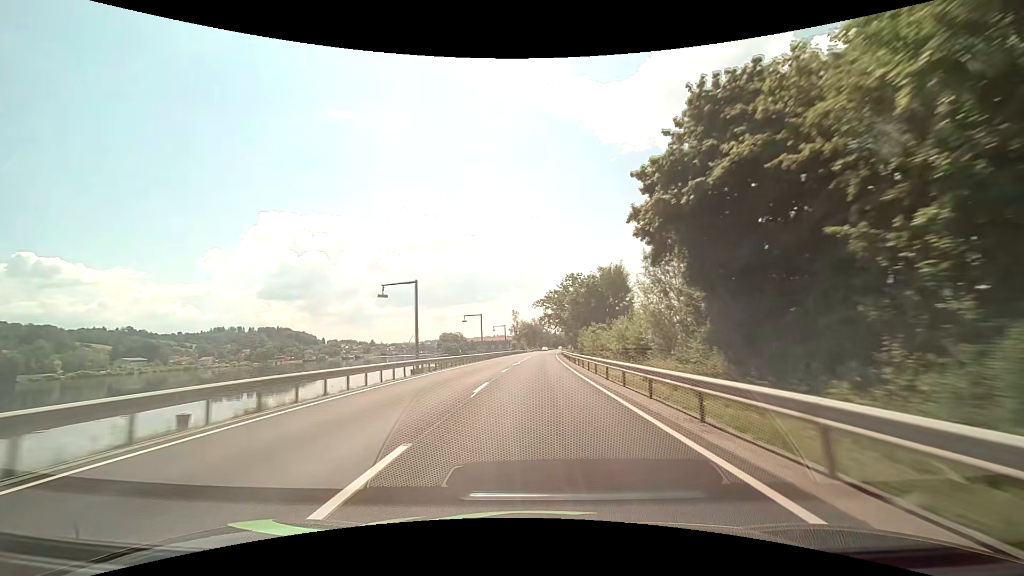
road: primary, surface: asphalt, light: Day
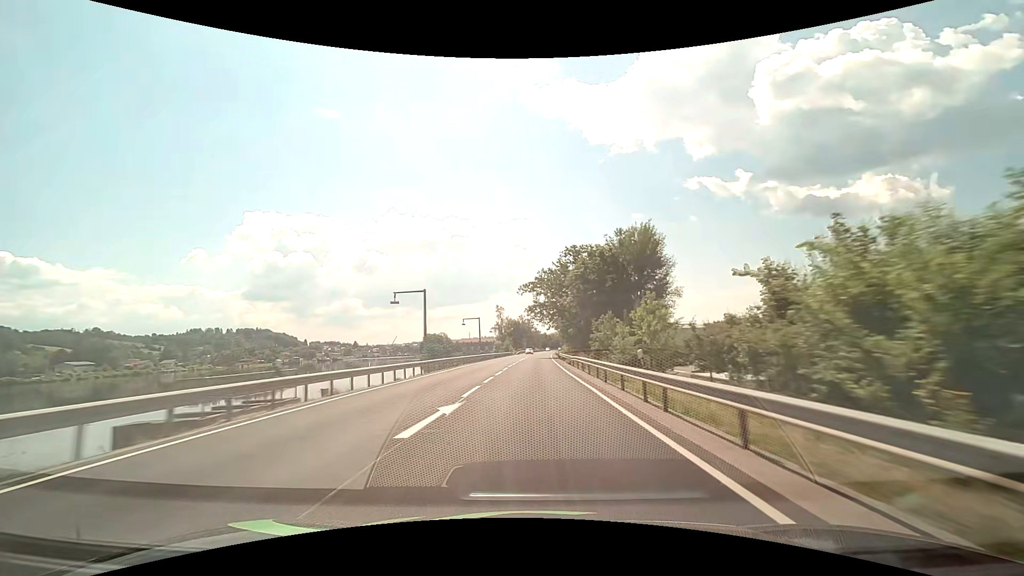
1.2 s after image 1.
(+0.4, +30.8) m; +2°
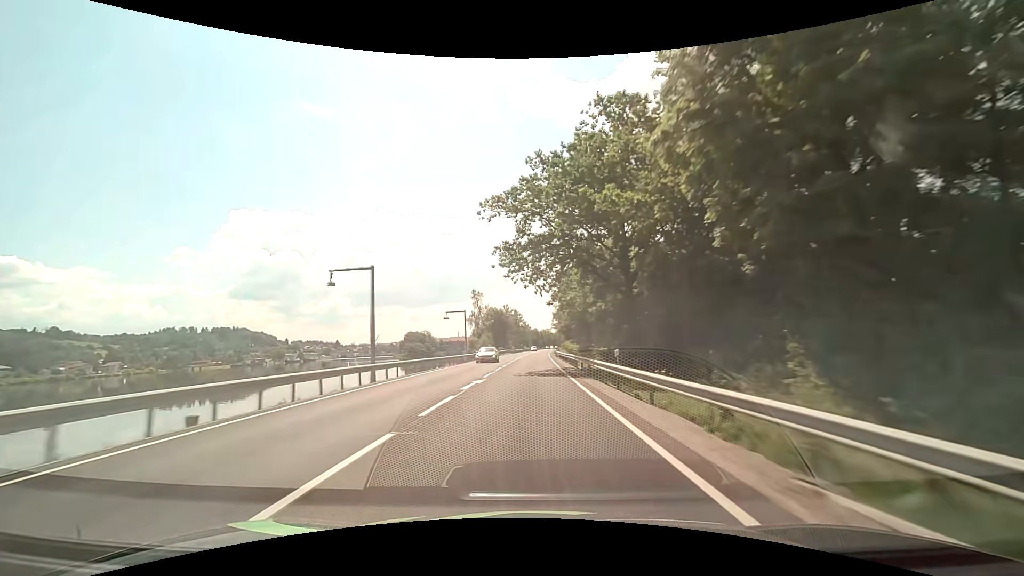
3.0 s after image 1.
(+0.5, +46.2) m; +1°
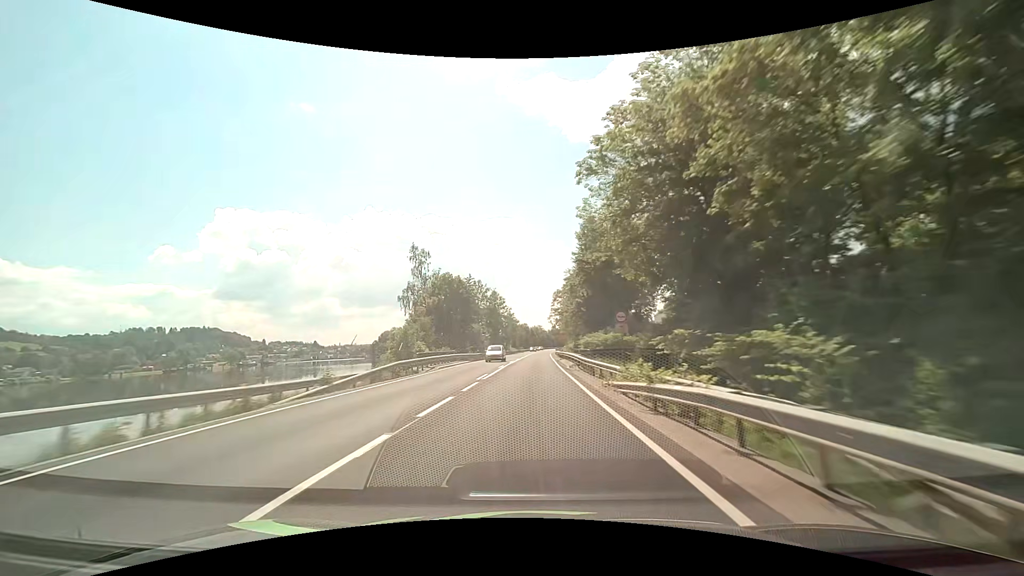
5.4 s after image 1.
(+0.5, +61.8) m; +1°
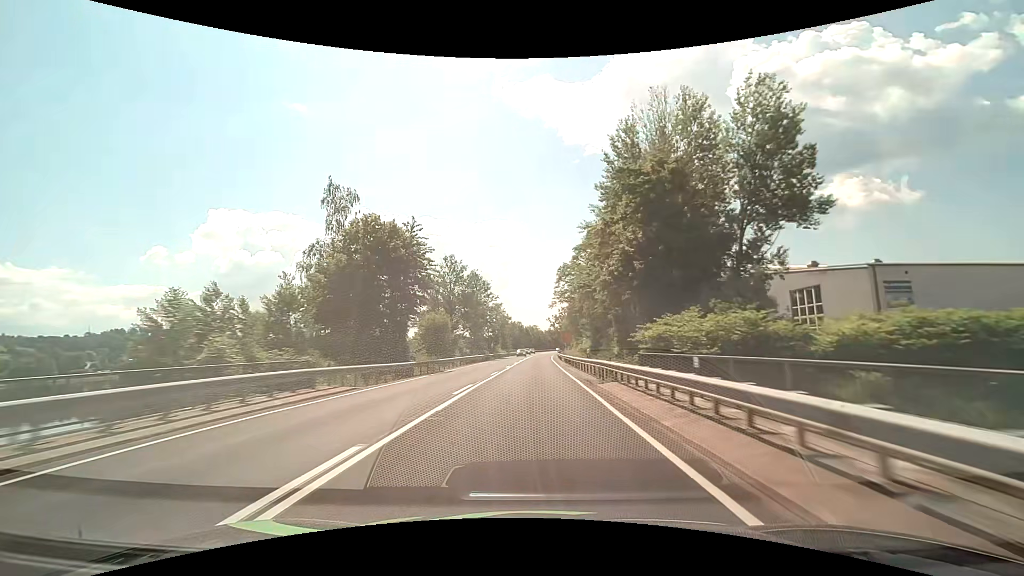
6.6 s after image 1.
(0.0, +30.9) m; +1°
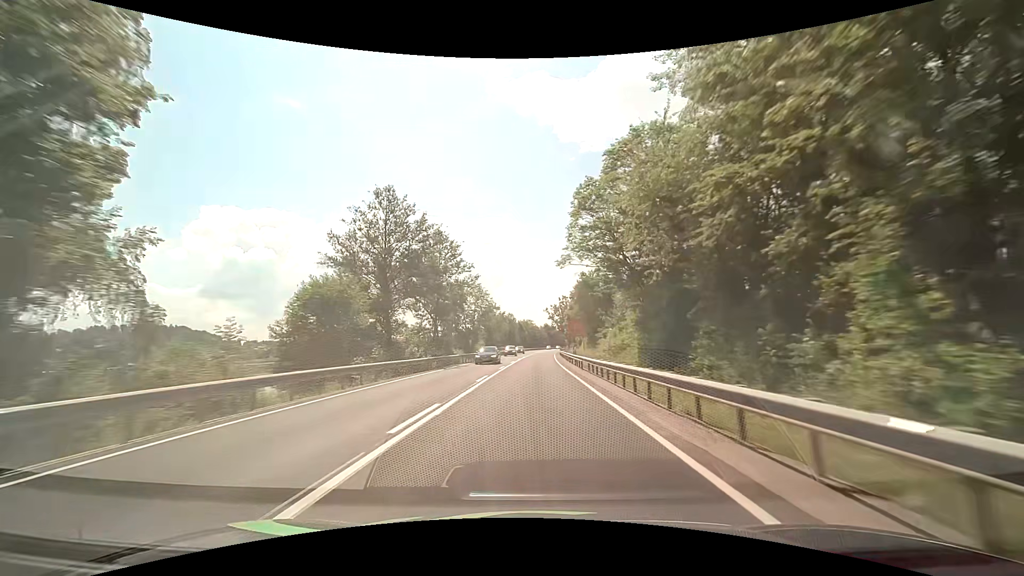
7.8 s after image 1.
(+0.1, +31.0) m; +1°
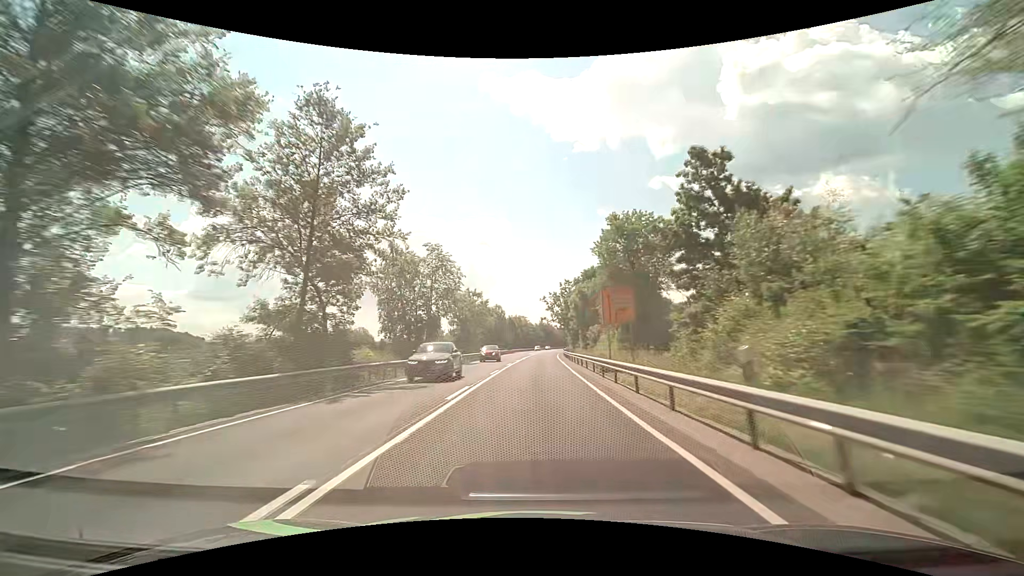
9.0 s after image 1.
(+0.2, +31.0) m; +1°
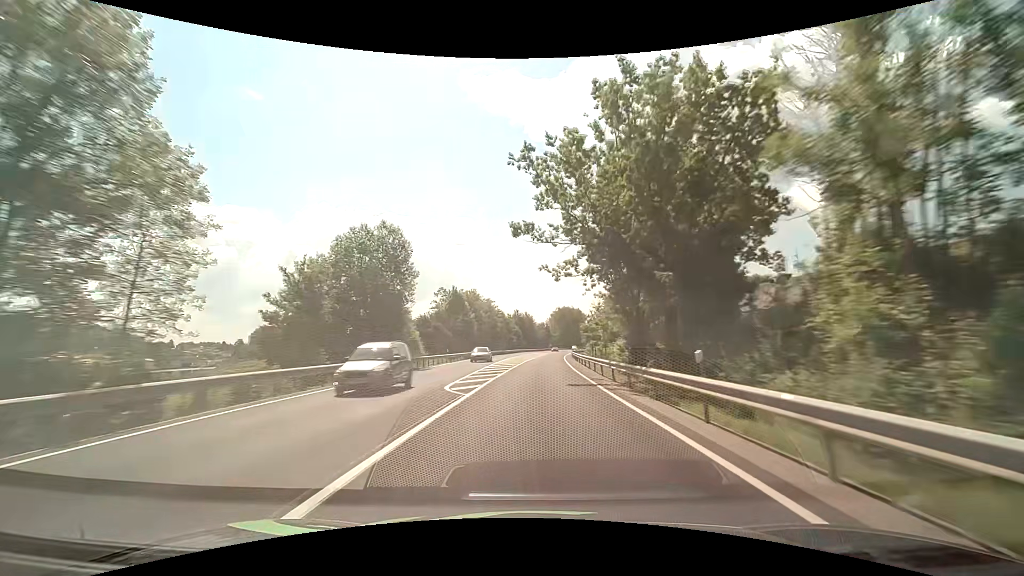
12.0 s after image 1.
(+1.5, +77.6) m; +3°
(0, +10) (0, +20) (0, +30) (+1, +40) (+1, +50) (+2, +60) (+2, +70) (+3, +80) (+4, +90) (+5, +100) m
